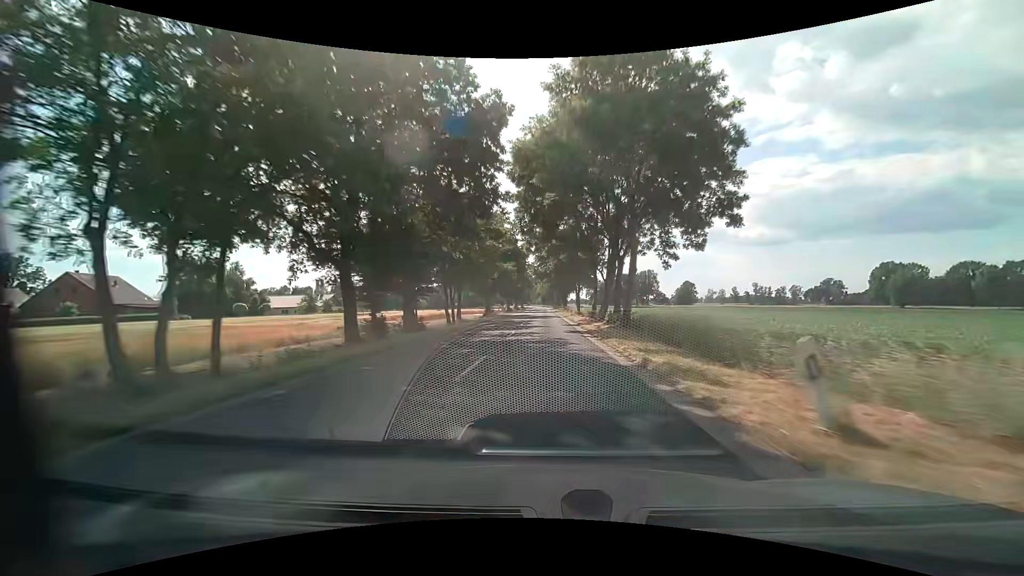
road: secondary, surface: asphalt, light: Day
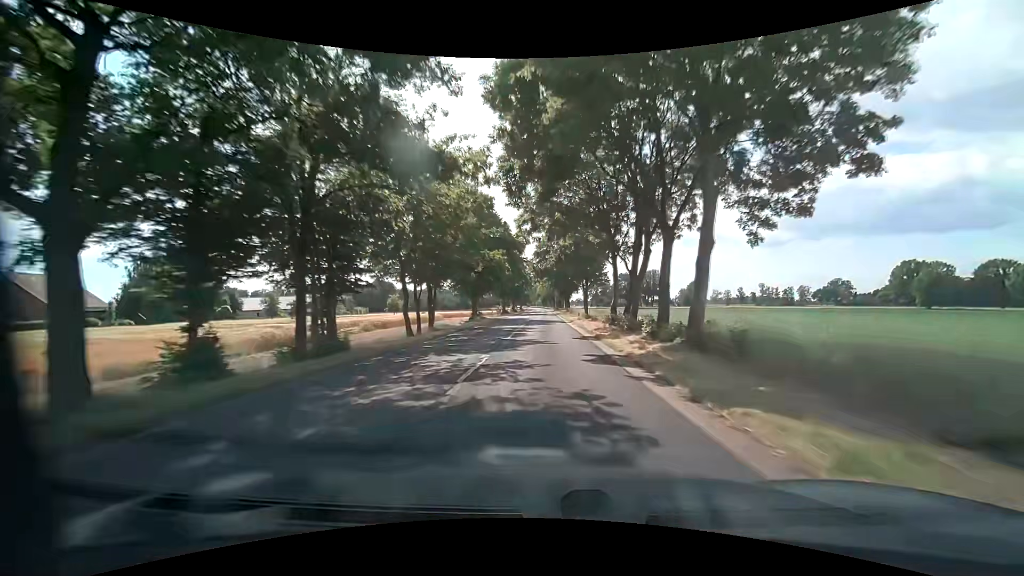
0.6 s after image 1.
(0.0, +11.8) m; 0°
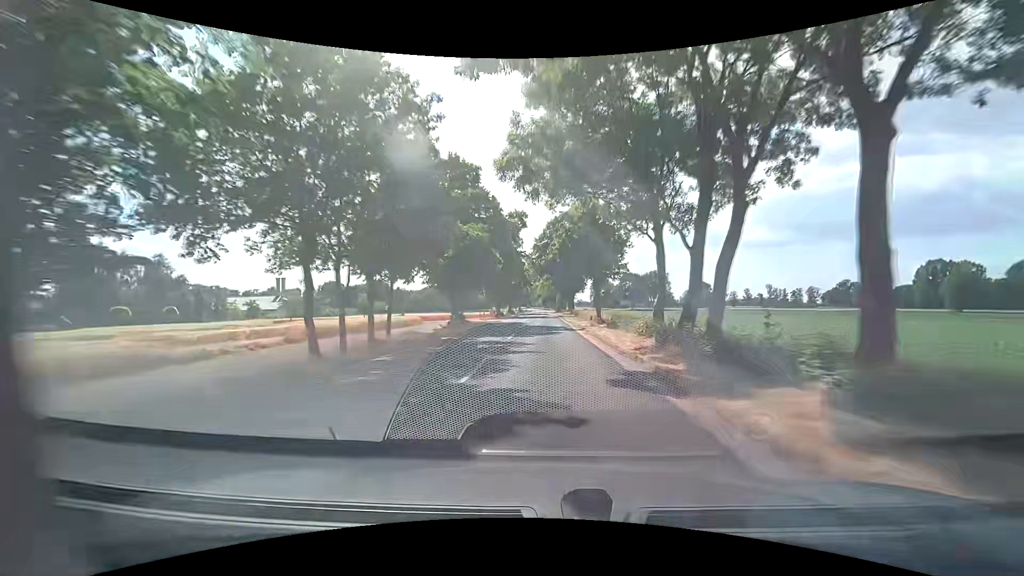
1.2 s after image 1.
(0.0, +11.8) m; 0°
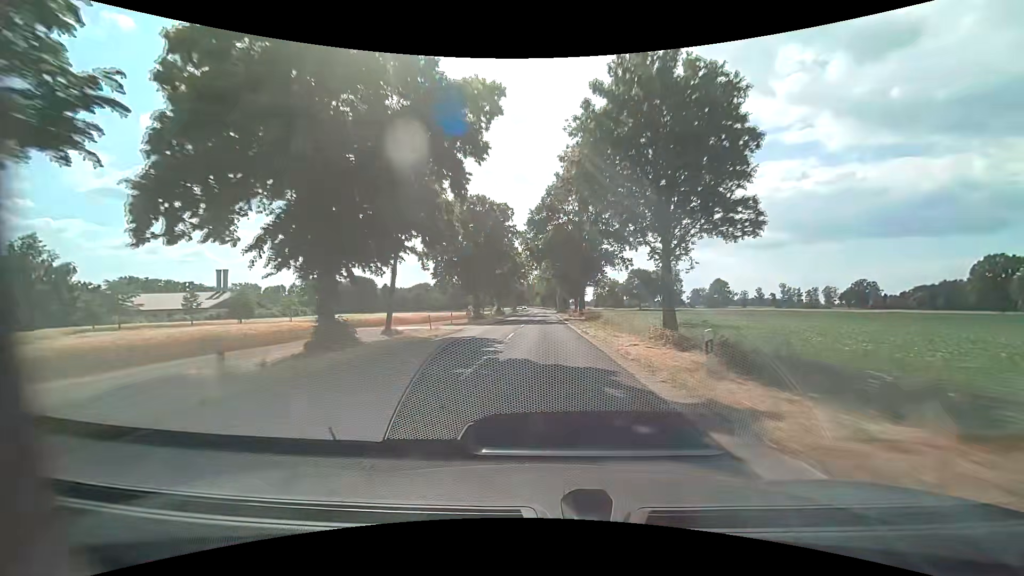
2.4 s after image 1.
(-0.1, +23.8) m; -1°
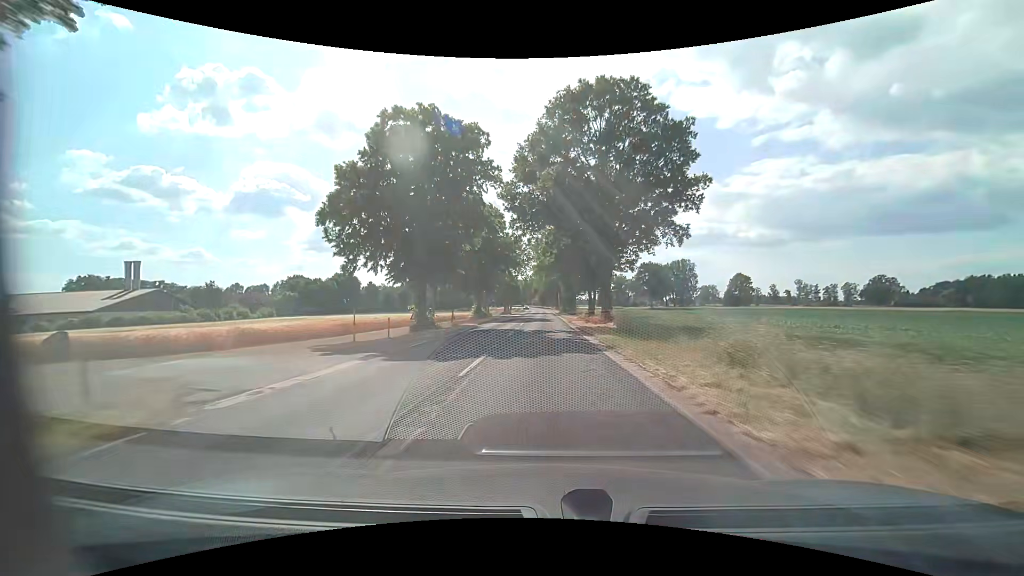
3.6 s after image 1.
(+0.3, +23.7) m; +1°
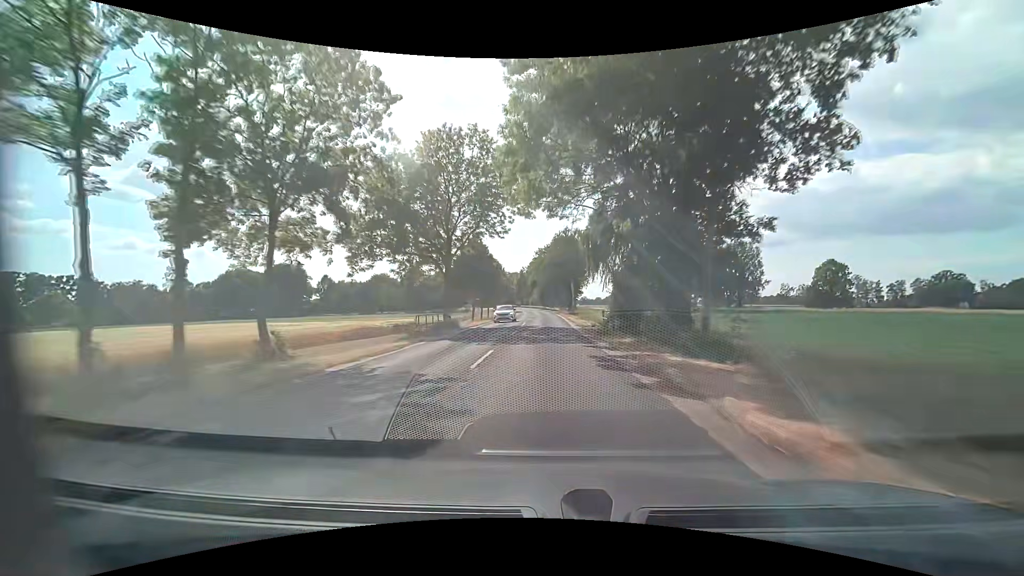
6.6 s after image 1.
(-0.2, +59.0) m; 0°
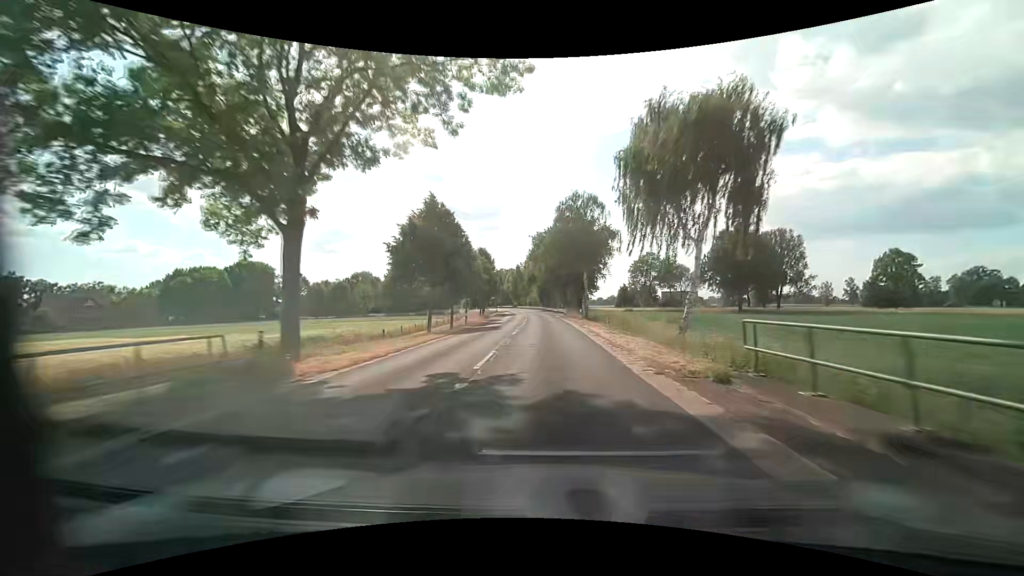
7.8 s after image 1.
(-0.1, +23.6) m; -1°
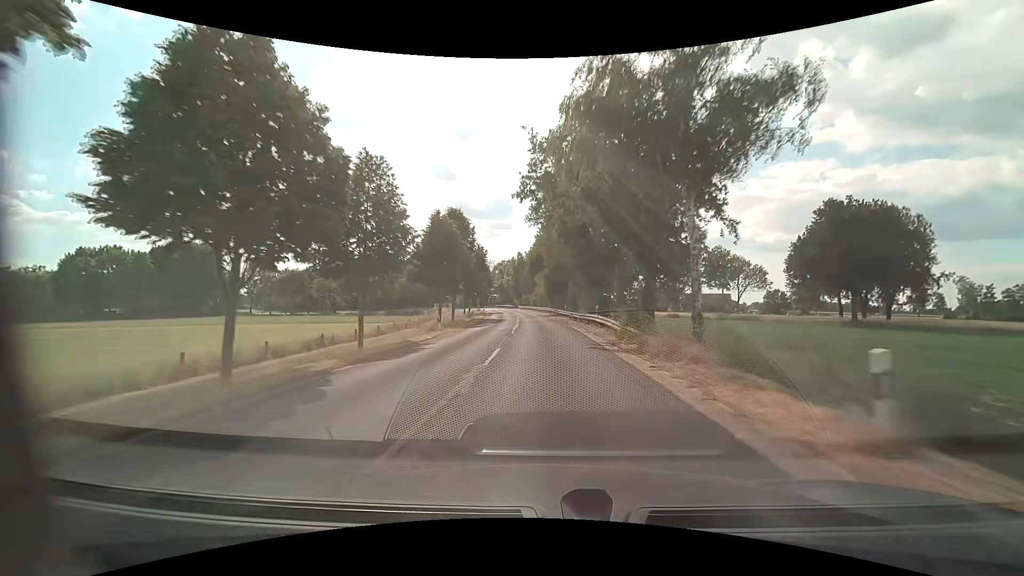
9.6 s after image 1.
(0.0, +35.3) m; -1°
(0, +10) (0, +20) (0, +30) (-1, +40) (-1, +50) (-2, +60) (-3, +70) (-4, +80) (-5, +90) (-7, +100) m
